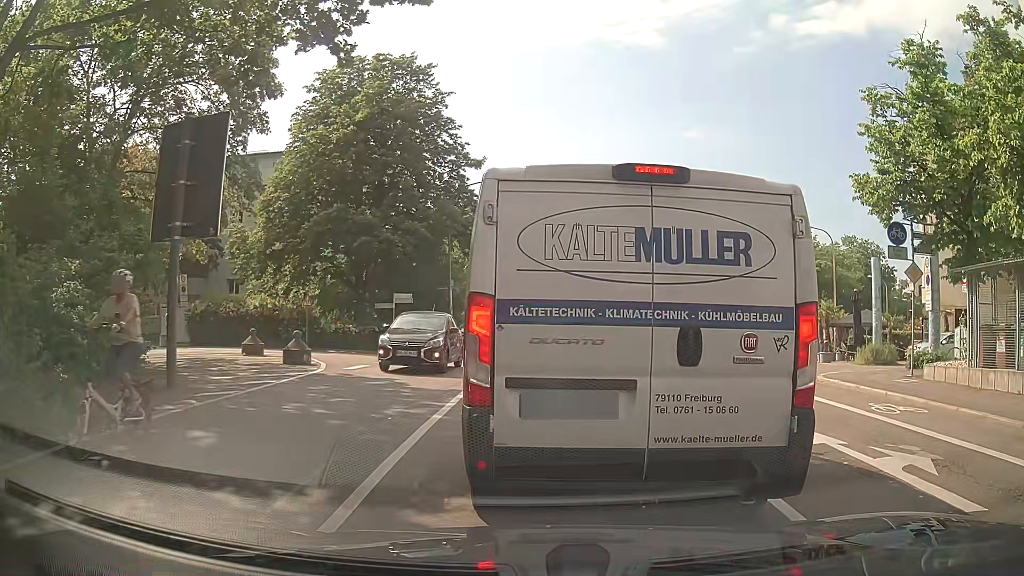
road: secondary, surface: asphalt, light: Day
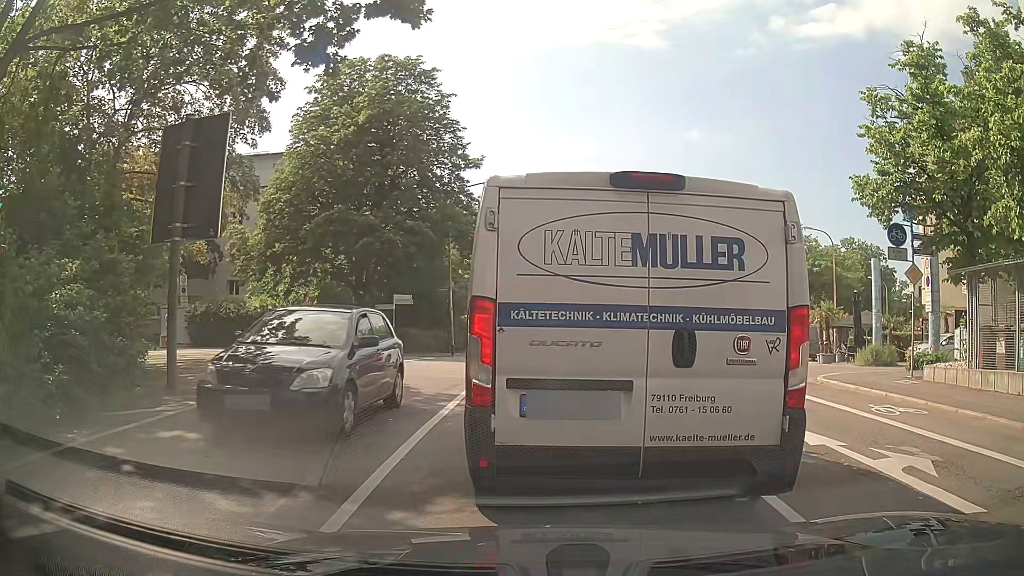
(0.0, +0.1) m; 0°
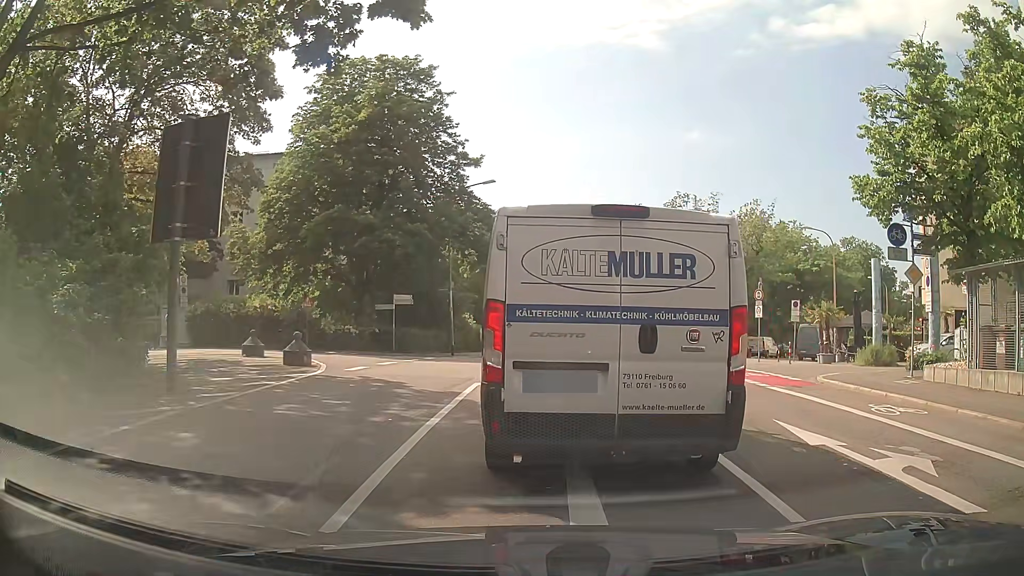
(0.0, 0.0) m; 0°
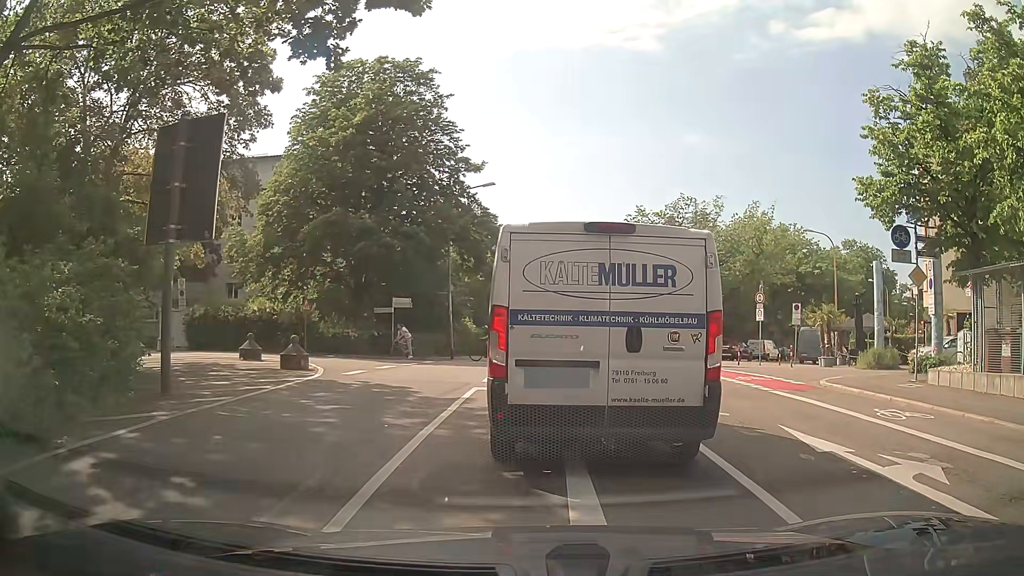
(0.0, +0.2) m; 0°
